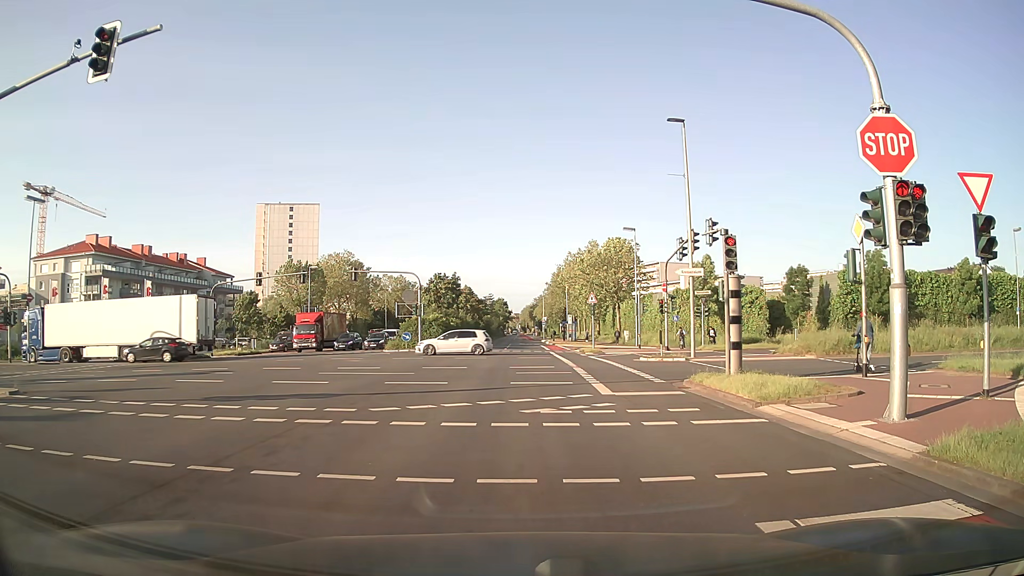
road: secondary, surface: asphalt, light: Day
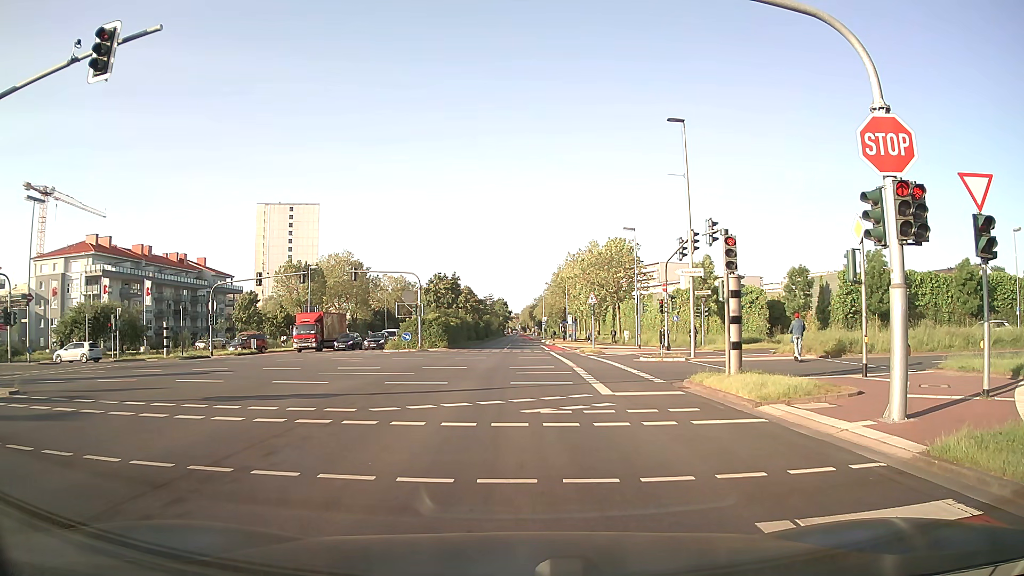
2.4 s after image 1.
(0.0, 0.0) m; 0°
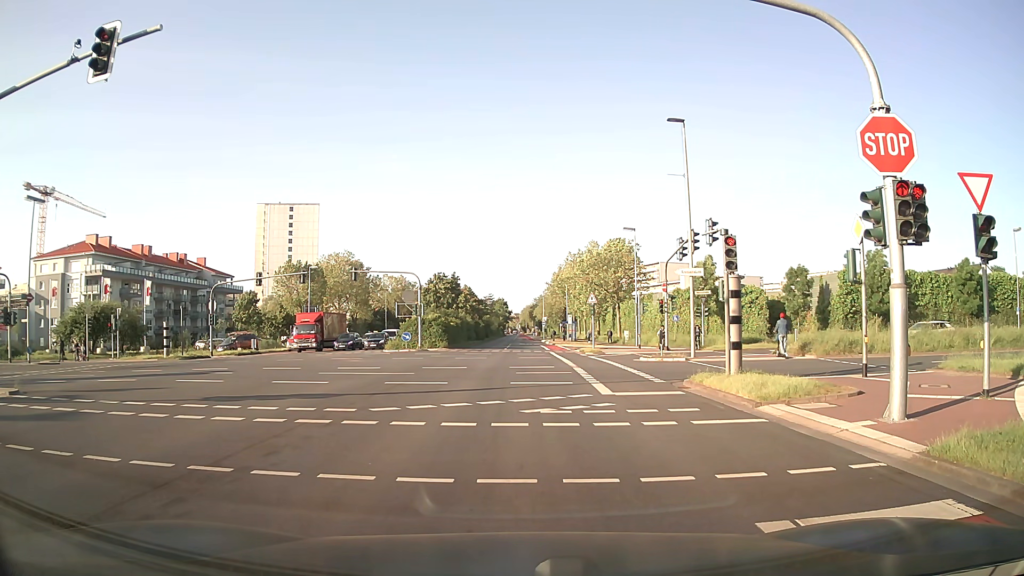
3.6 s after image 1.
(0.0, 0.0) m; 0°
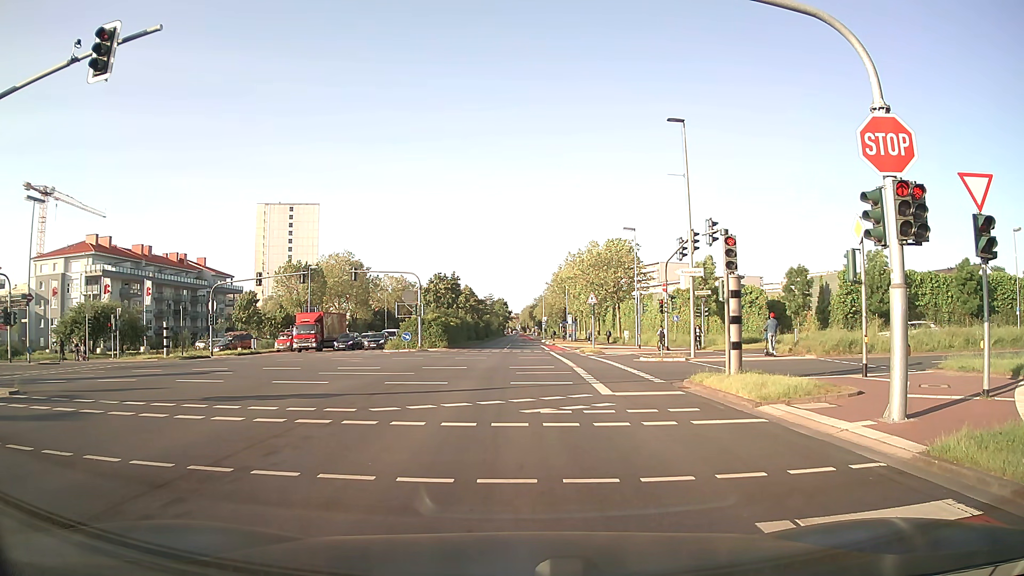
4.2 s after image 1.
(0.0, 0.0) m; 0°
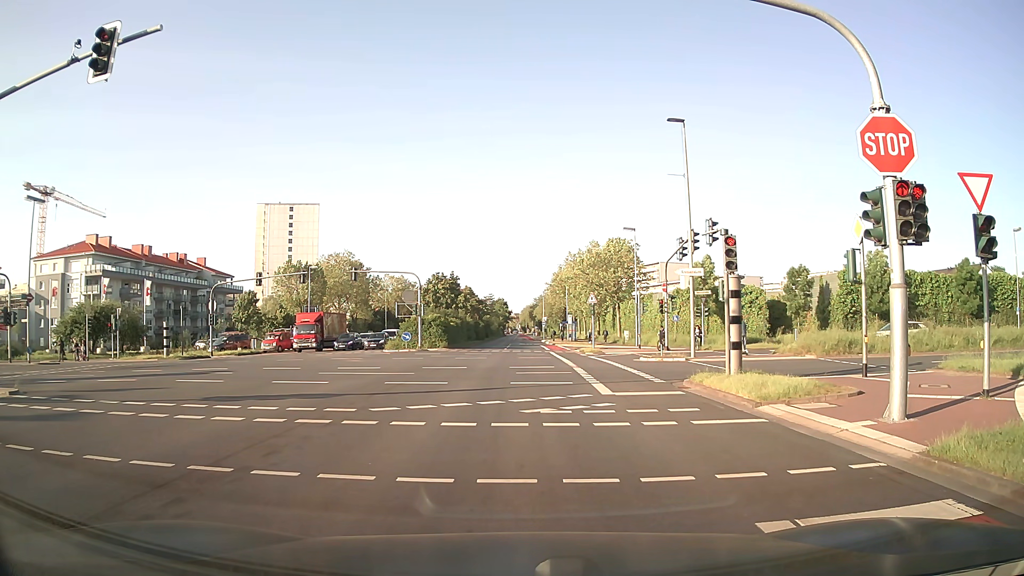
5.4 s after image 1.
(0.0, 0.0) m; 0°
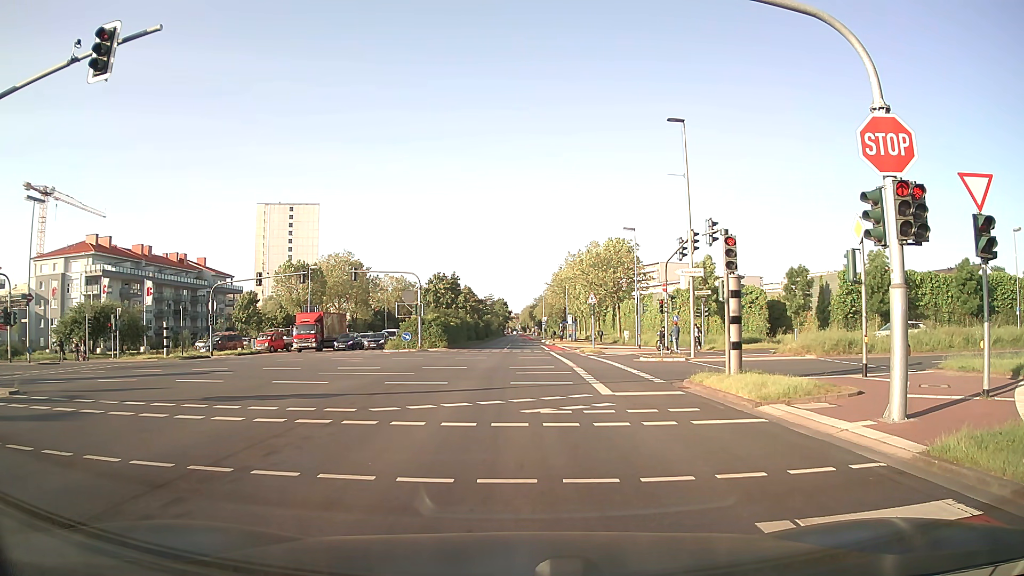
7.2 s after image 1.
(0.0, 0.0) m; 0°
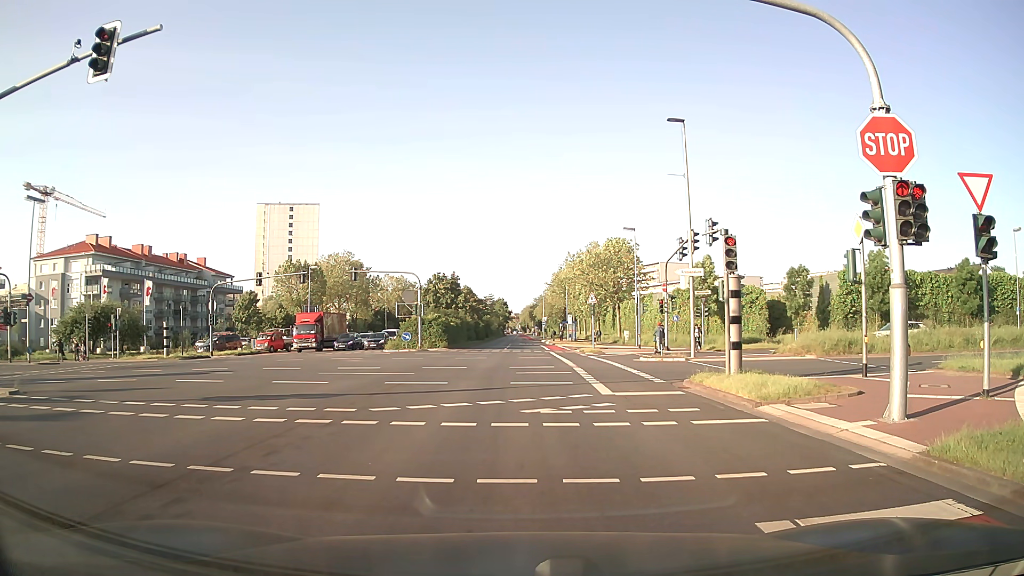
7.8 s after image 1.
(0.0, 0.0) m; 0°
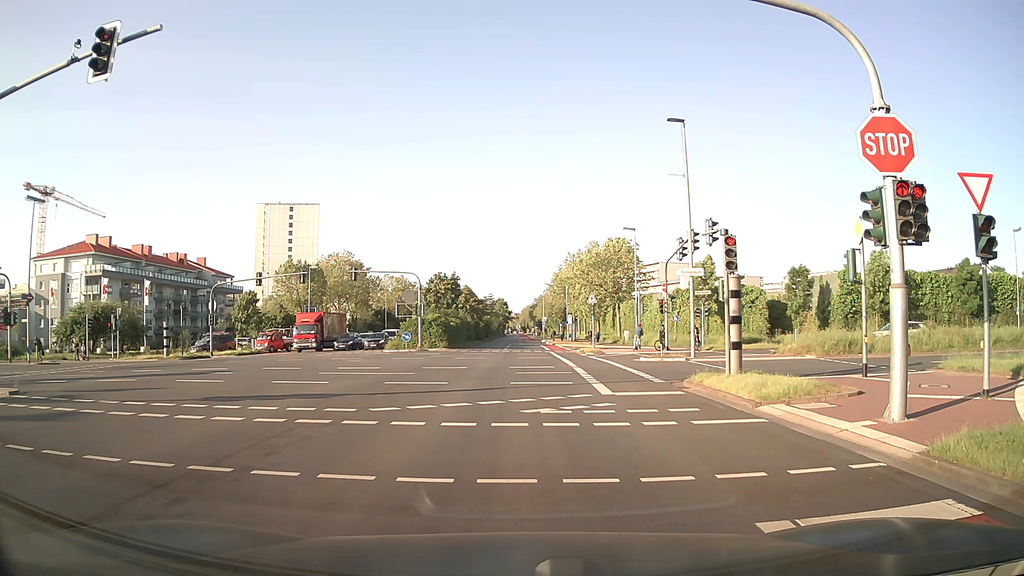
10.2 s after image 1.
(0.0, 0.0) m; 0°
(0, +10) (0, +20) (0, +30) (+1, +40) (+1, +50) (+1, +60) (+1, +70) (+1, +80) (+1, +90) (+1, +100) m
